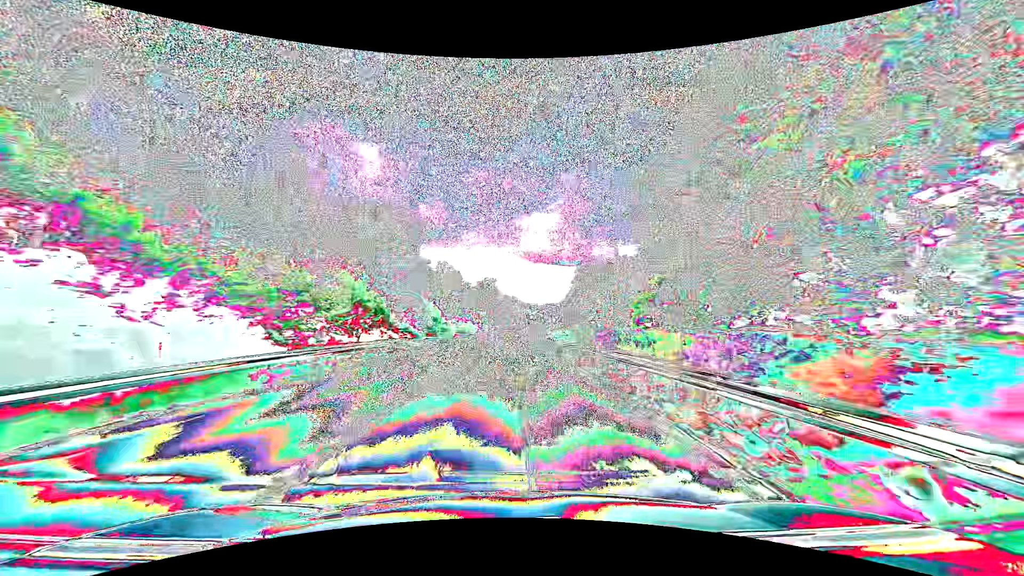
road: primary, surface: asphalt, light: Day
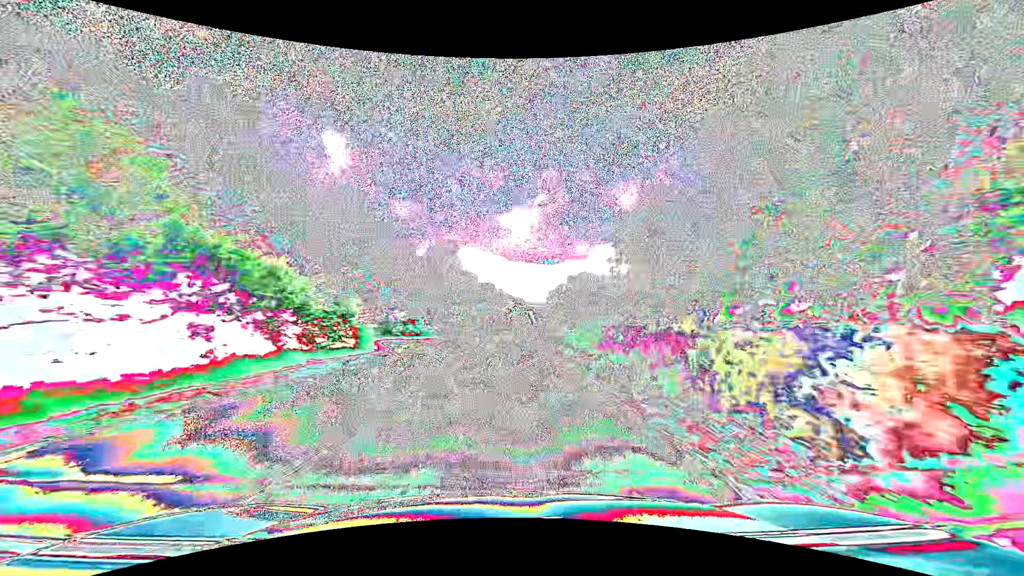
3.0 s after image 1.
(+1.9, +78.9) m; +3°
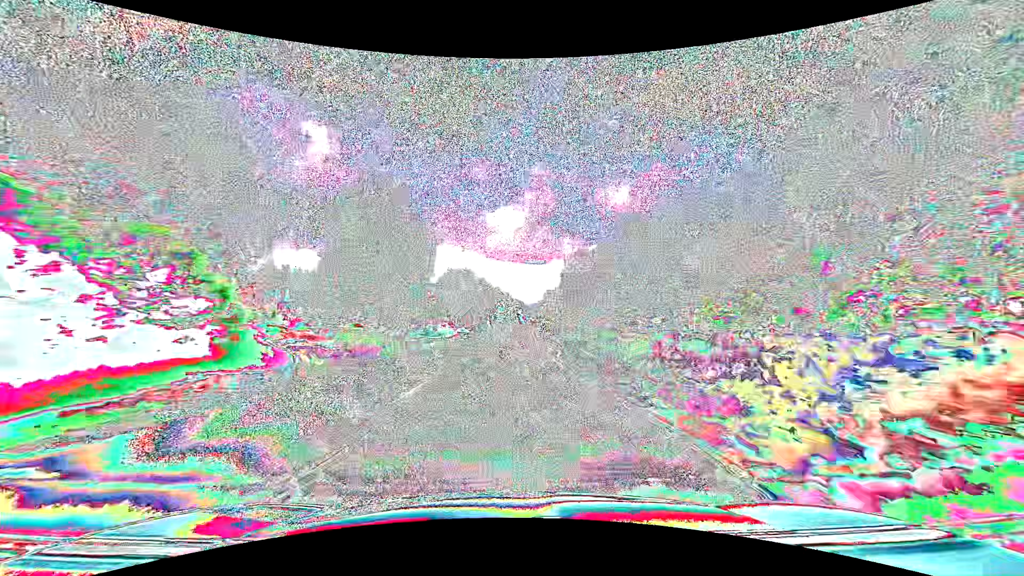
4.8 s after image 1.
(+0.5, +47.4) m; +2°
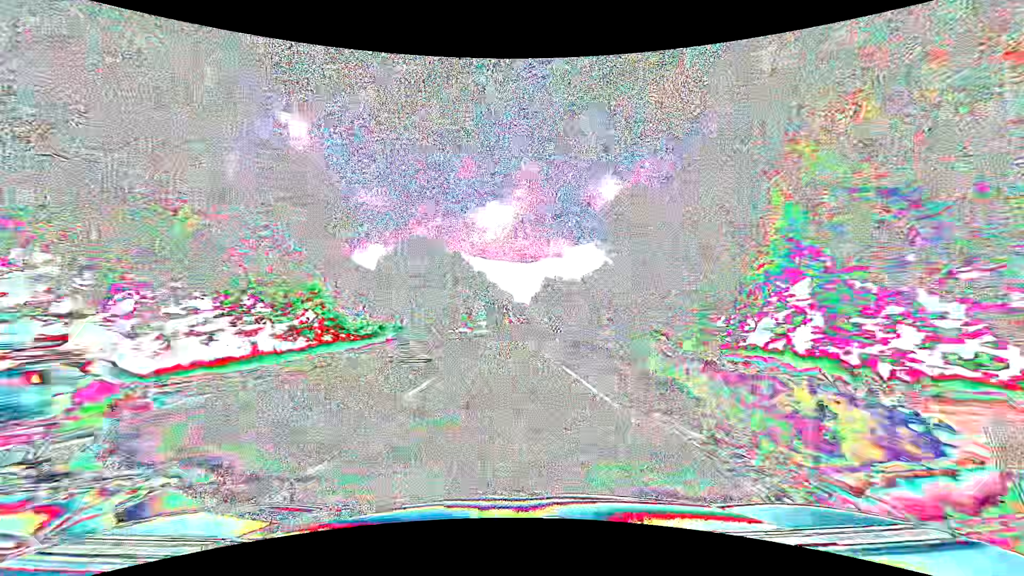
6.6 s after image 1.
(+0.6, +47.3) m; +1°
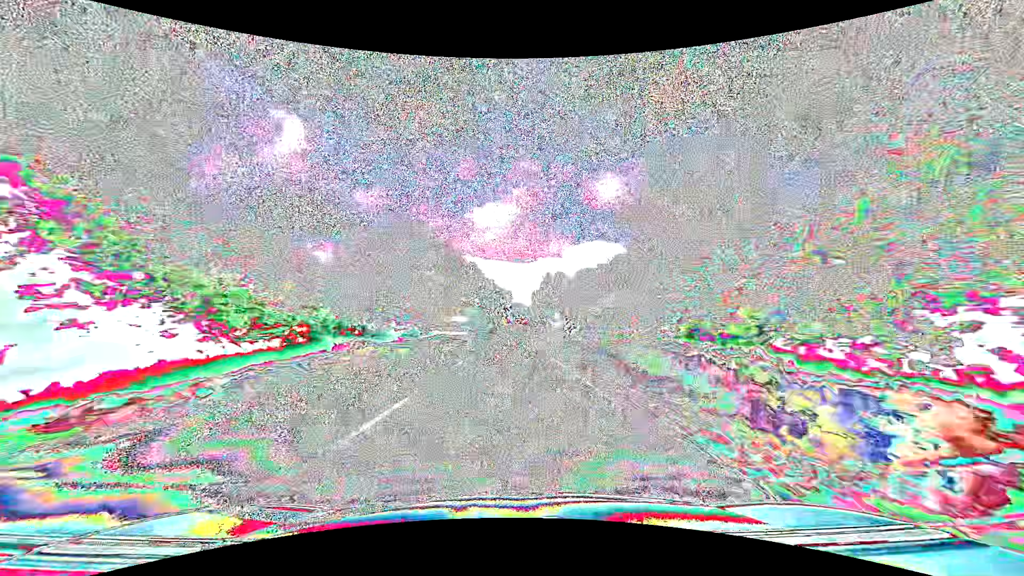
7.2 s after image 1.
(0.0, +15.8) m; 0°
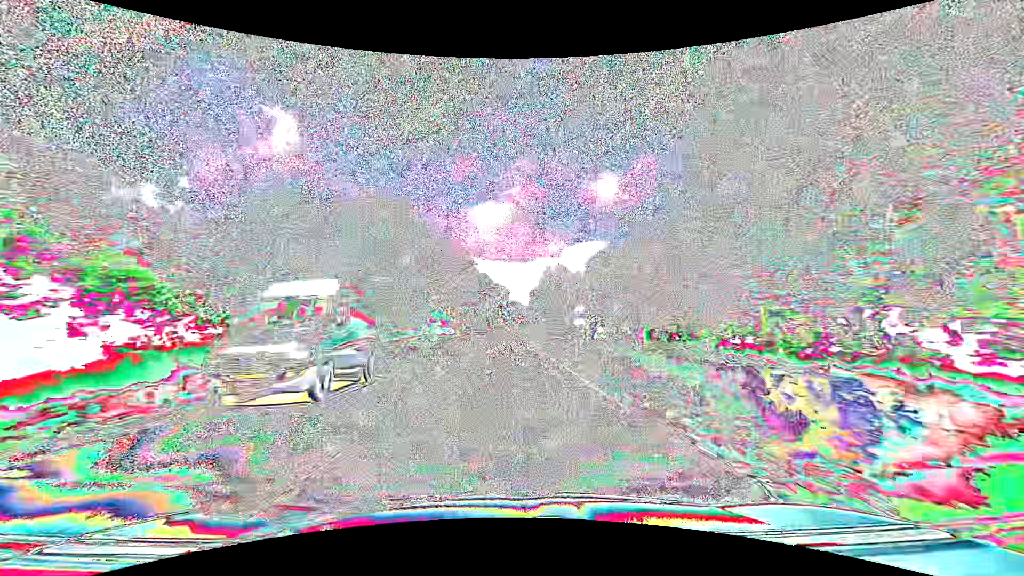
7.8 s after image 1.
(+0.1, +15.8) m; +1°
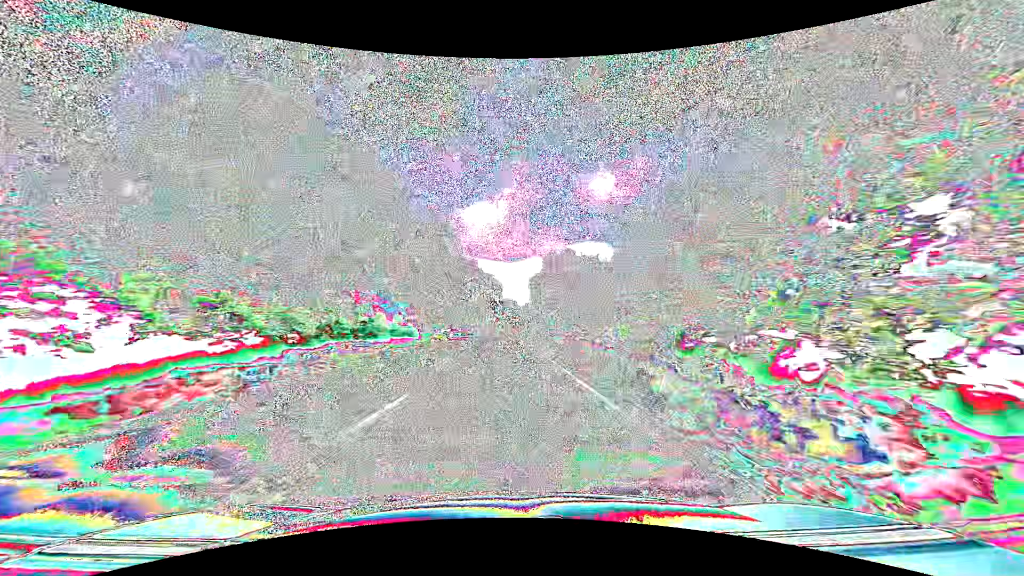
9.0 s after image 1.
(+0.2, +31.6) m; 0°
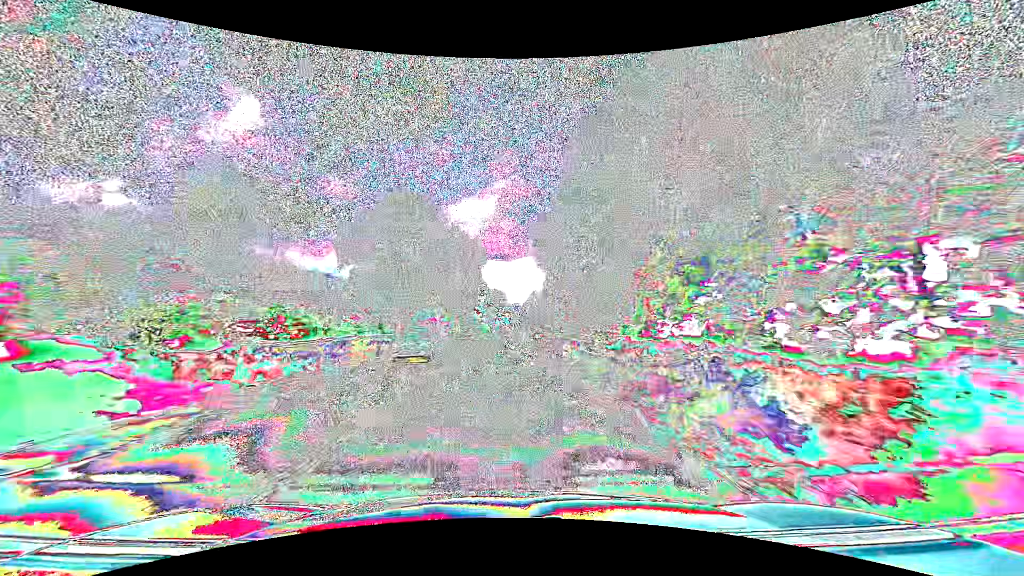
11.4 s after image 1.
(+1.1, +63.2) m; +2°
(0, +10) (0, +20) (0, +30) (0, +40) (0, +50) (0, +60) (+1, +70) (+1, +80) (+1, +90) (+1, +100) m
